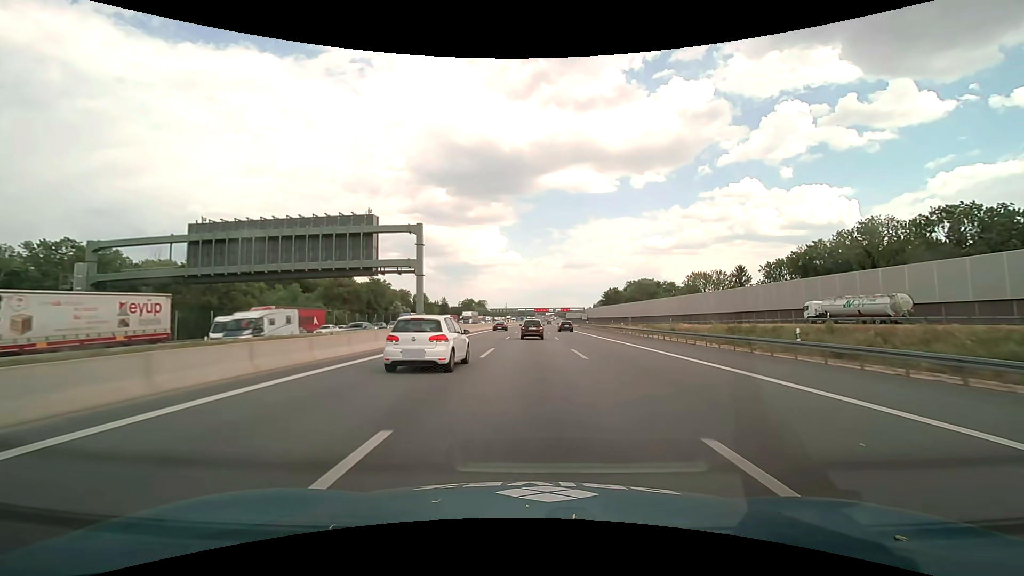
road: motorway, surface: asphalt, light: Day
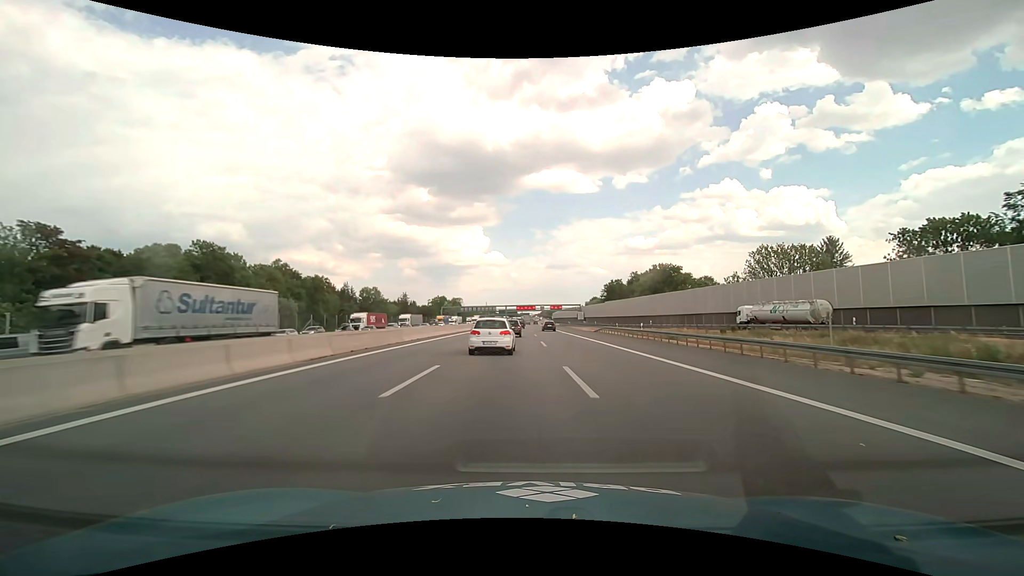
(+1.1, +63.1) m; +2°
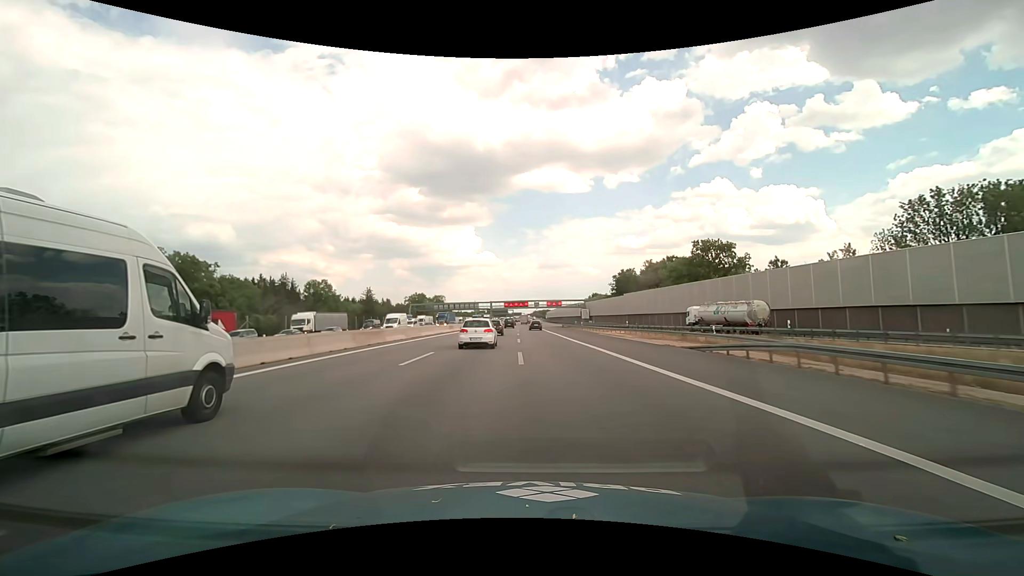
(+0.5, +47.4) m; +1°
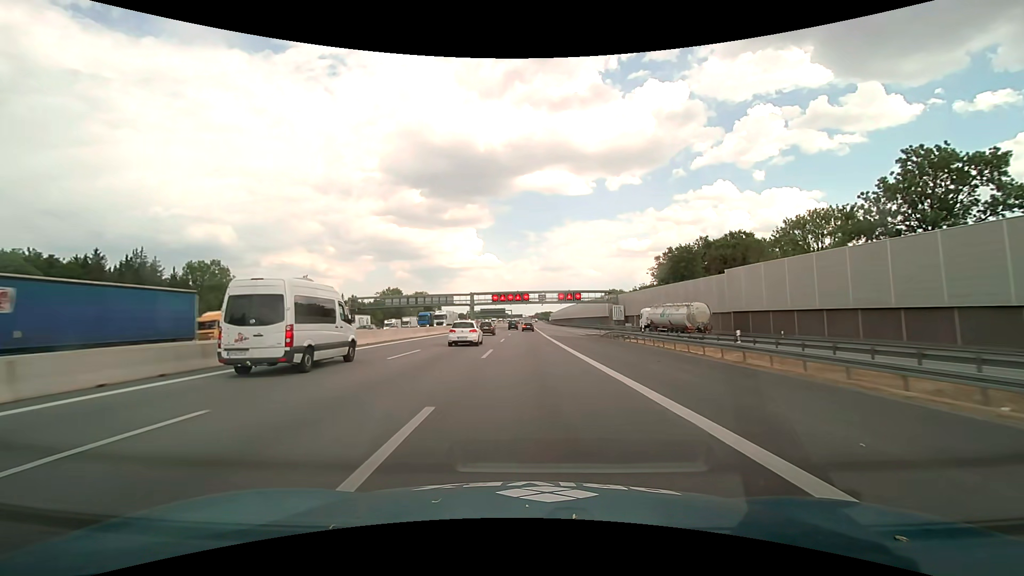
(0.0, +63.9) m; 0°
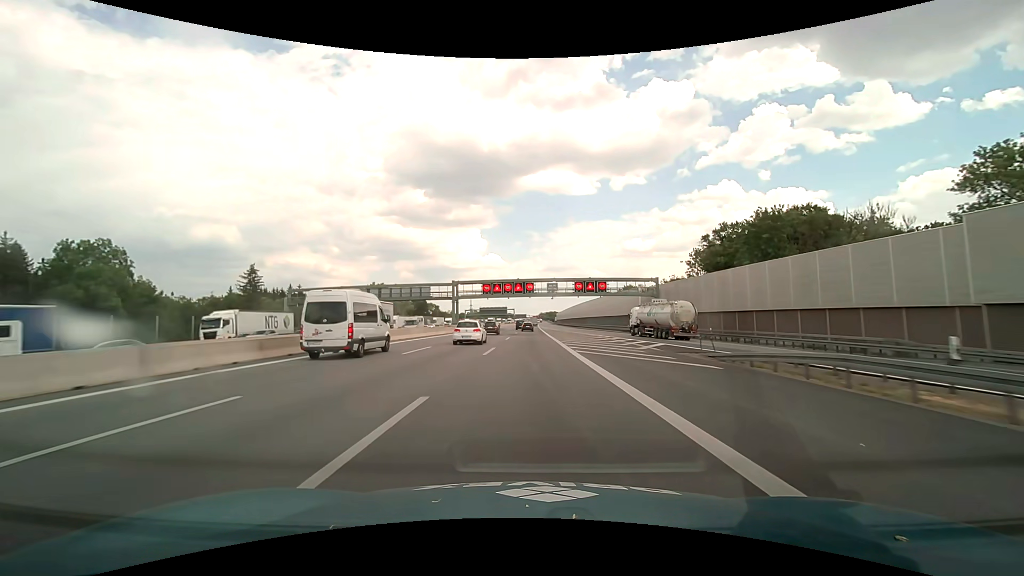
(-0.2, +32.9) m; 0°
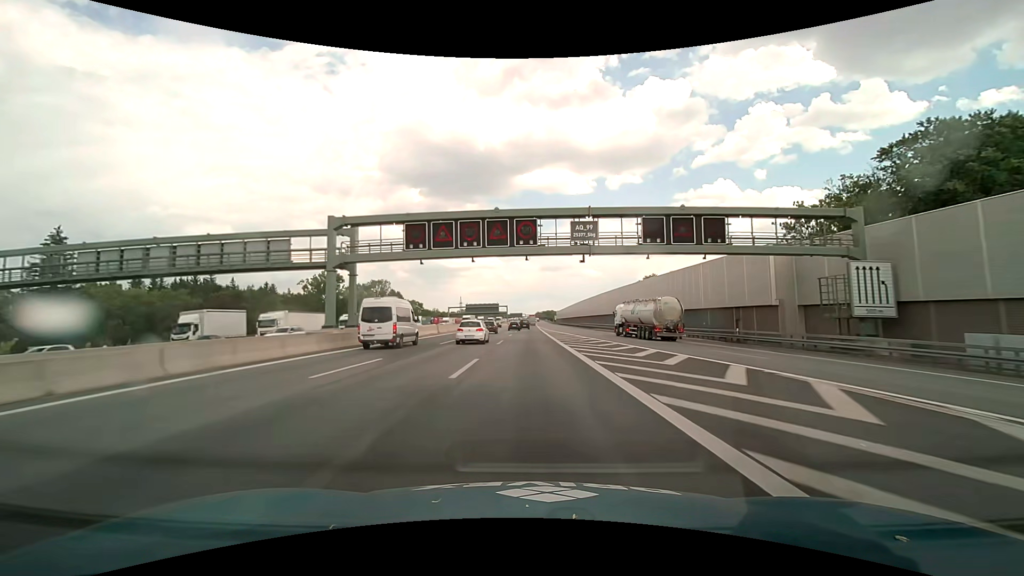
(0.0, +51.2) m; 0°
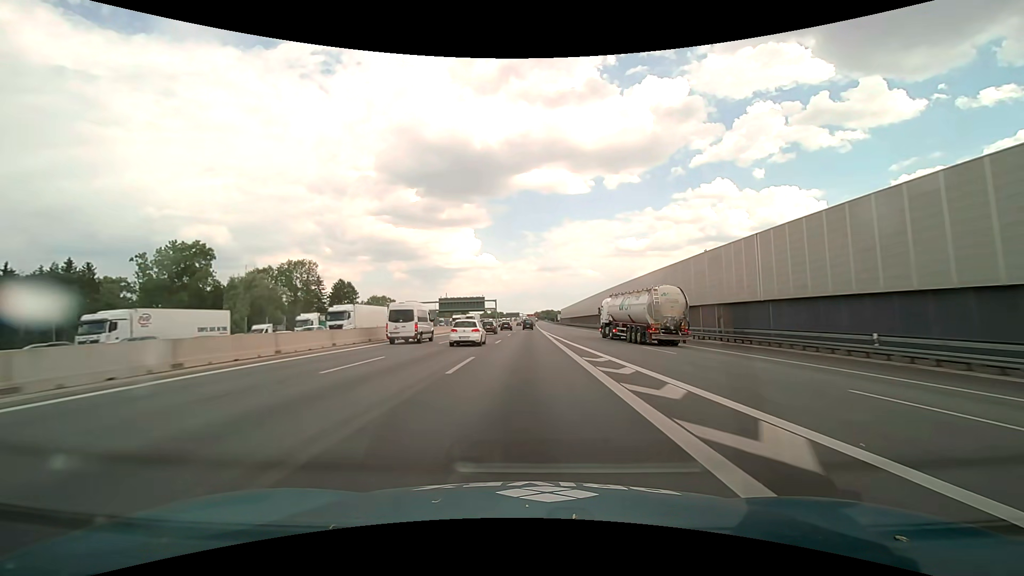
(+0.3, +71.5) m; 0°
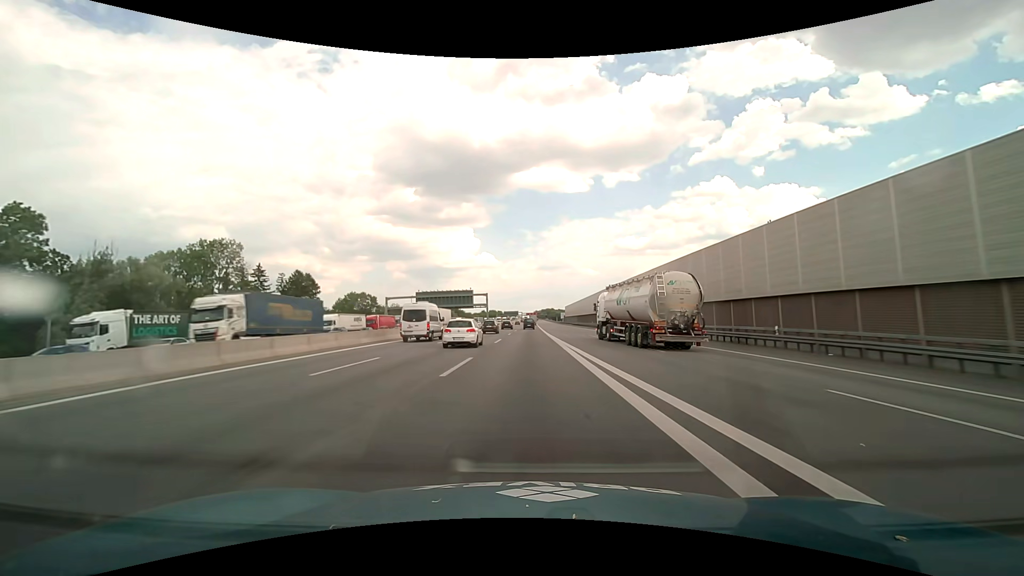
(0.0, +36.8) m; 0°
(0, +10) (0, +20) (0, +30) (0, +40) (0, +50) (0, +60) (0, +70) (0, +80) (0, +90) (0, +100) m
